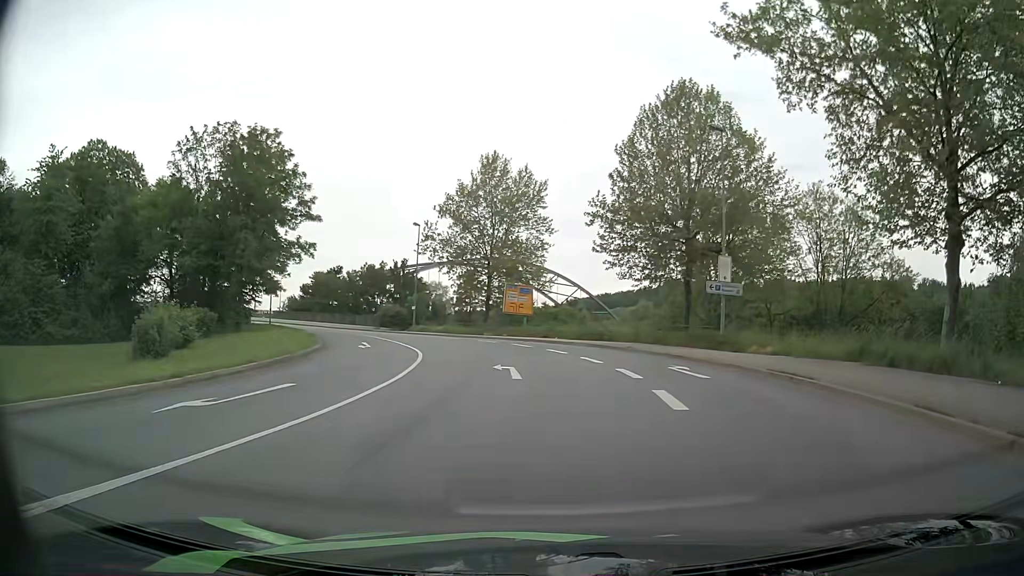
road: primary_link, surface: asphalt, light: Day
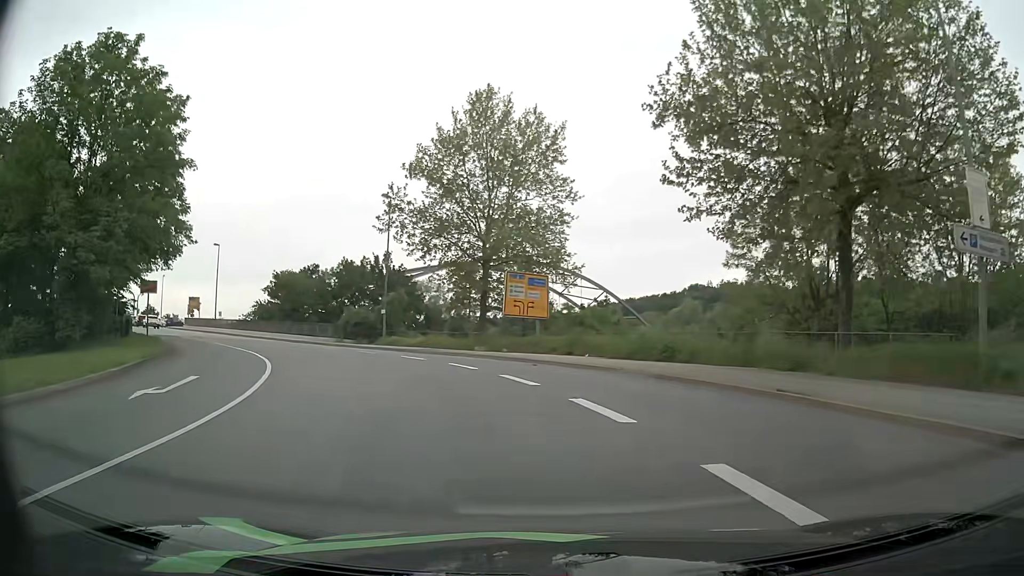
(0.0, +18.5) m; -2°
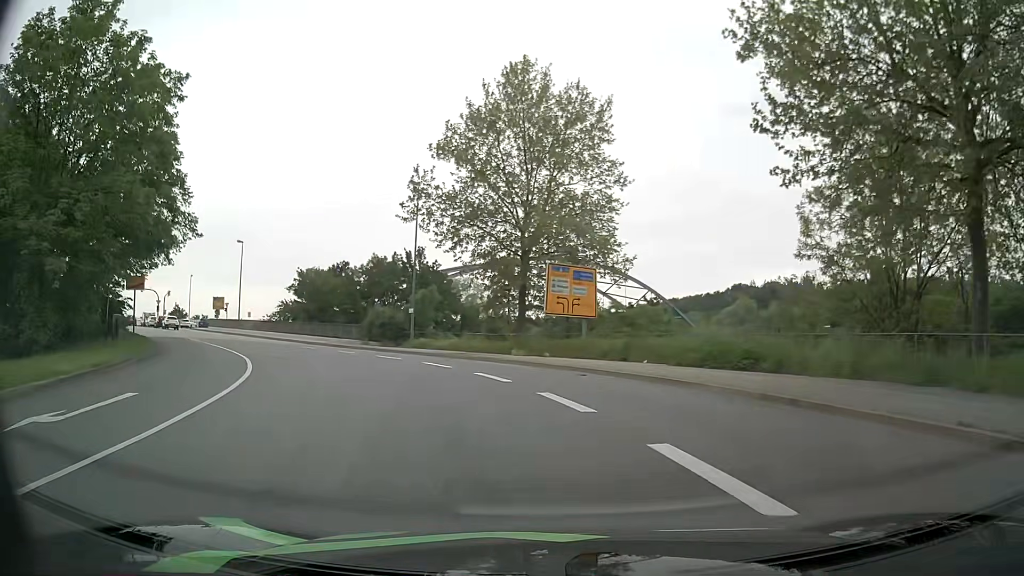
(-0.2, +4.7) m; -4°
(-1, +10) (-3, +20) (-8, +28) (-14, +36) (-20, +44) (-27, +51) (-34, +59) (-41, +66) (-48, +73) (-54, +81) m
